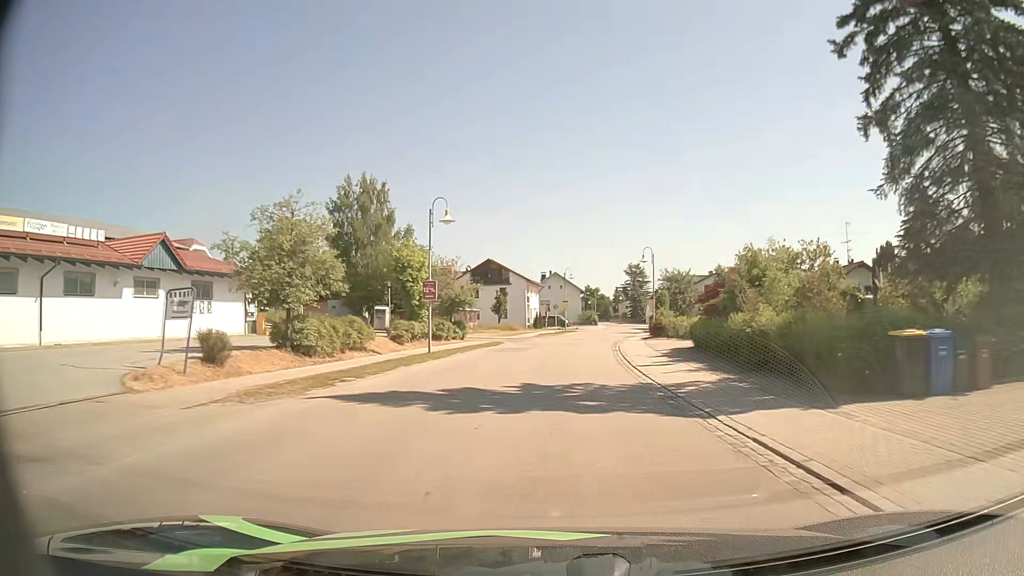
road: secondary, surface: asphalt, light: Day
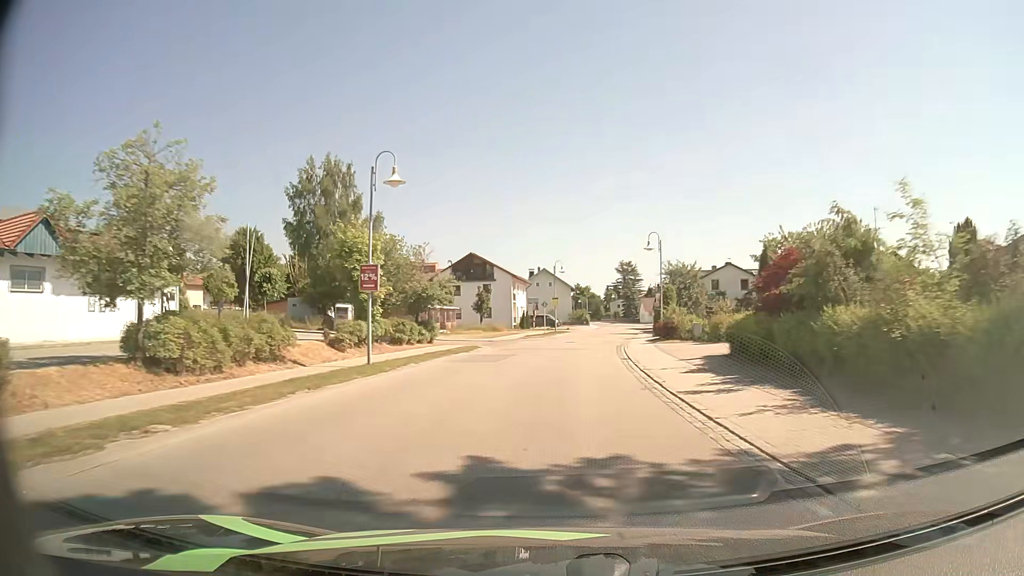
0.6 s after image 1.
(+0.1, +8.5) m; +1°
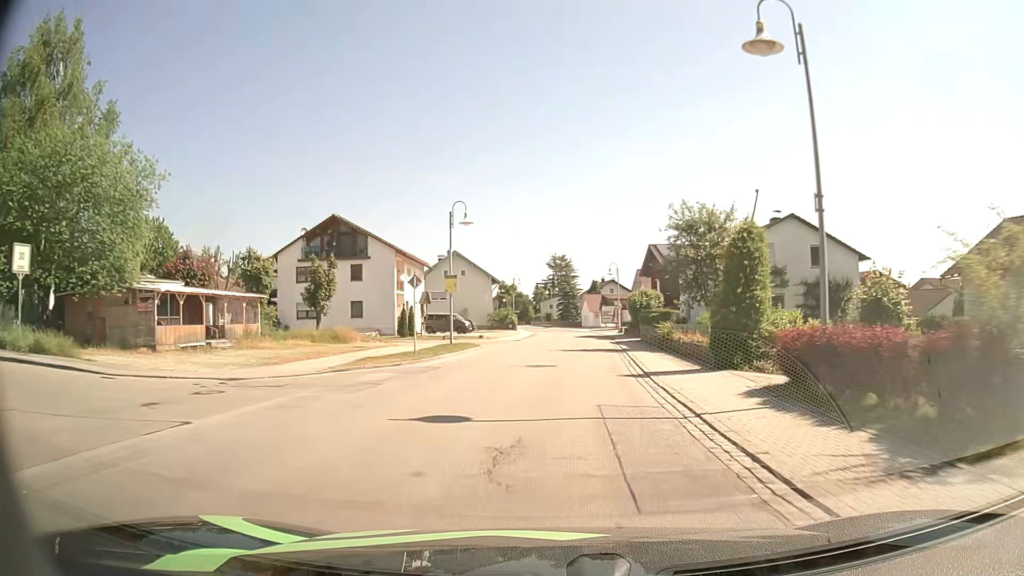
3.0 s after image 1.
(+1.6, +33.8) m; +6°
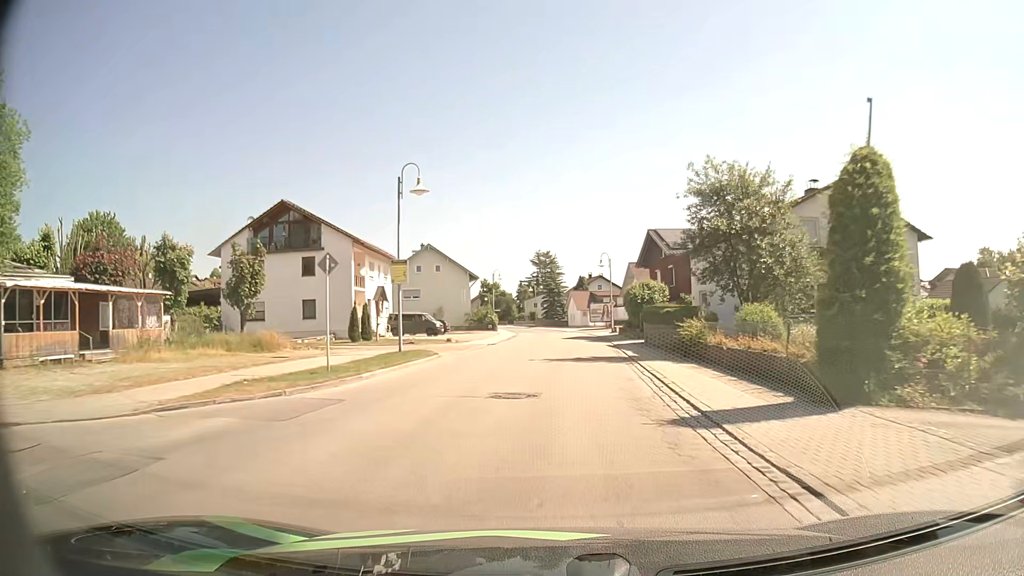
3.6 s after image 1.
(+0.1, +8.2) m; +1°
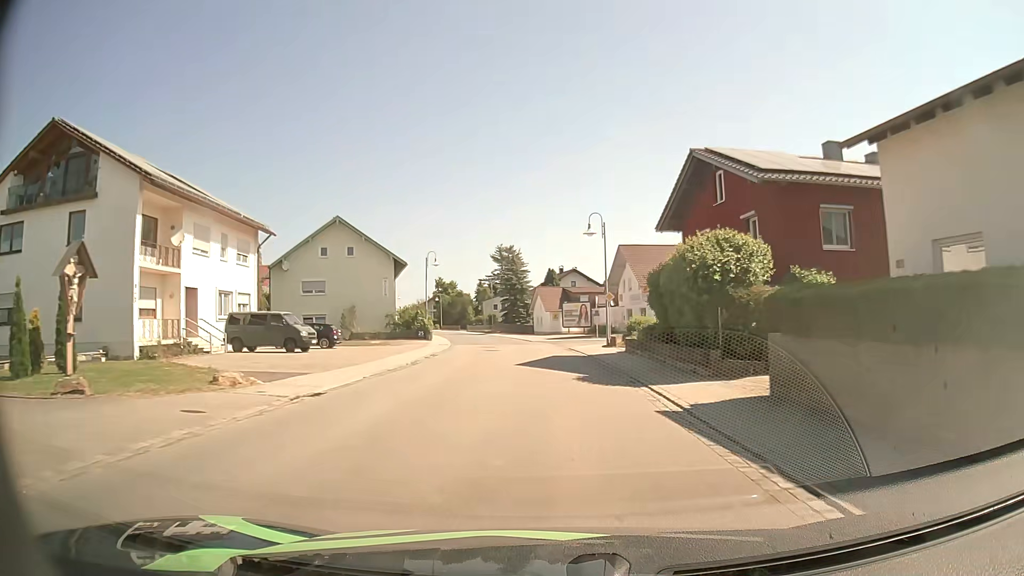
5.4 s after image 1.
(+0.6, +24.2) m; +3°
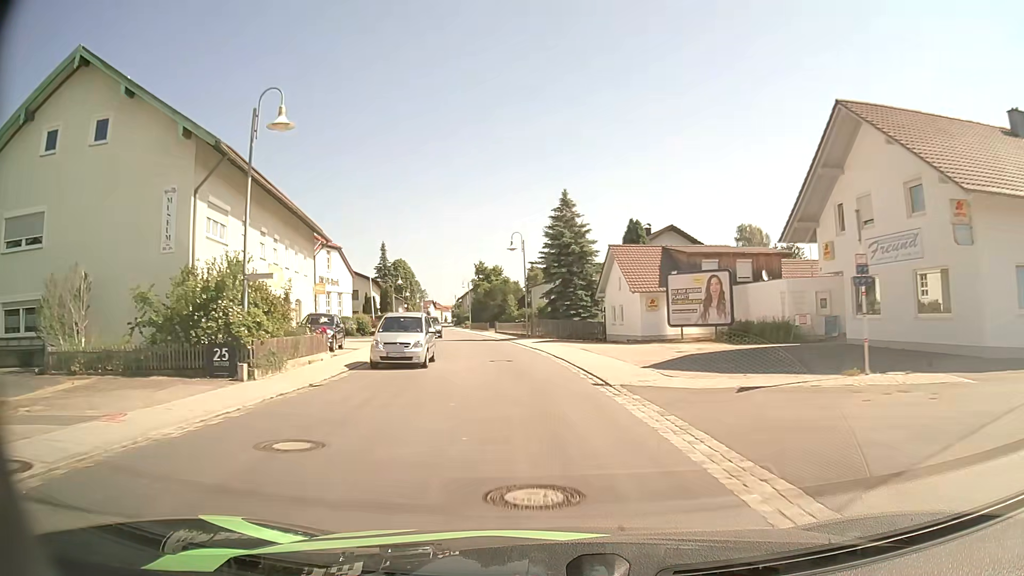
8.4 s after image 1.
(-1.0, +40.2) m; -5°
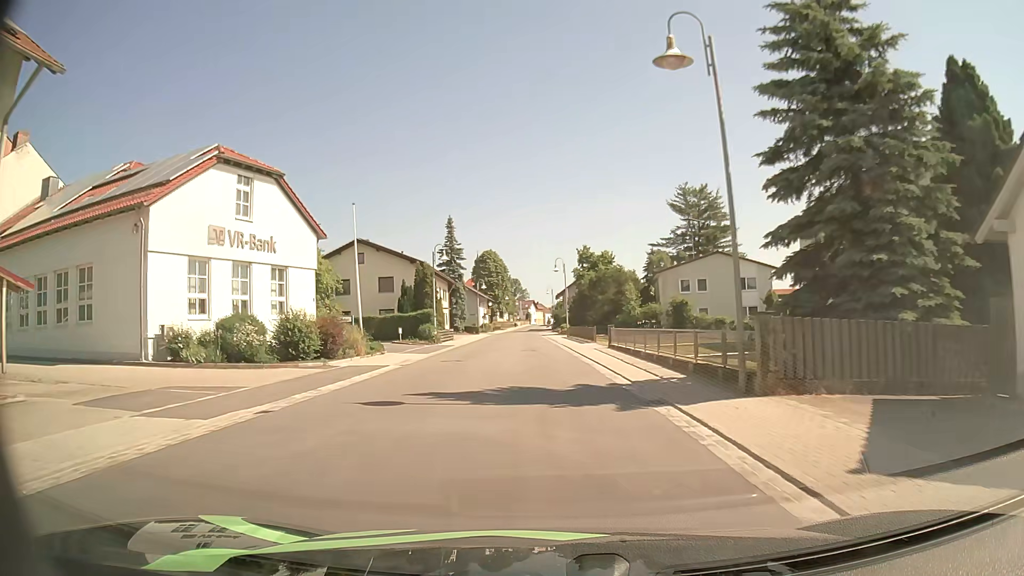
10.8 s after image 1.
(-2.7, +32.7) m; -9°
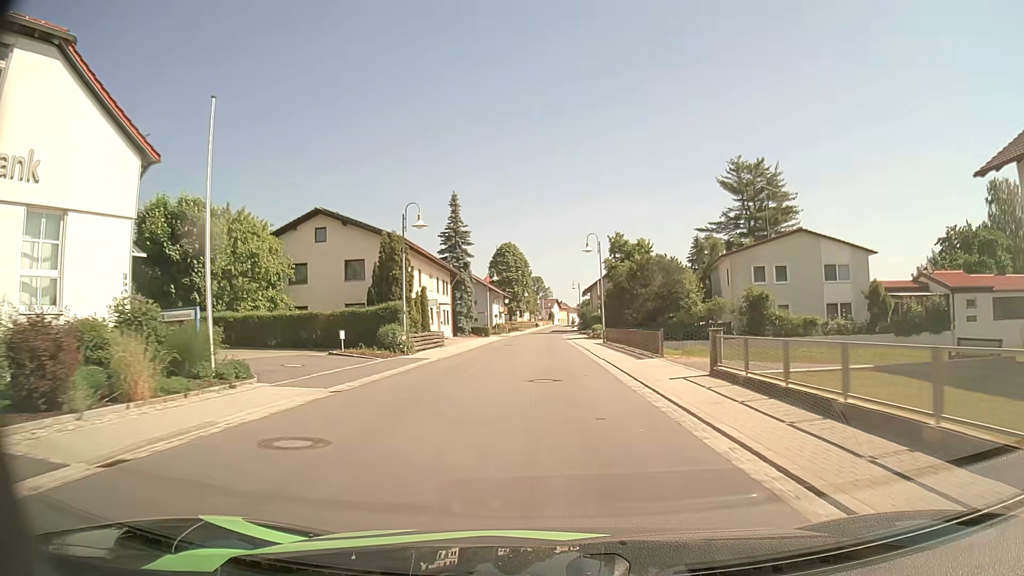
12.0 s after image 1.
(-0.3, +16.7) m; -2°
(0, +10) (0, +20) (0, +30) (0, +40) (0, +50) (0, +60) (0, +70) (0, +80) (0, +90) (+1, +100) m
